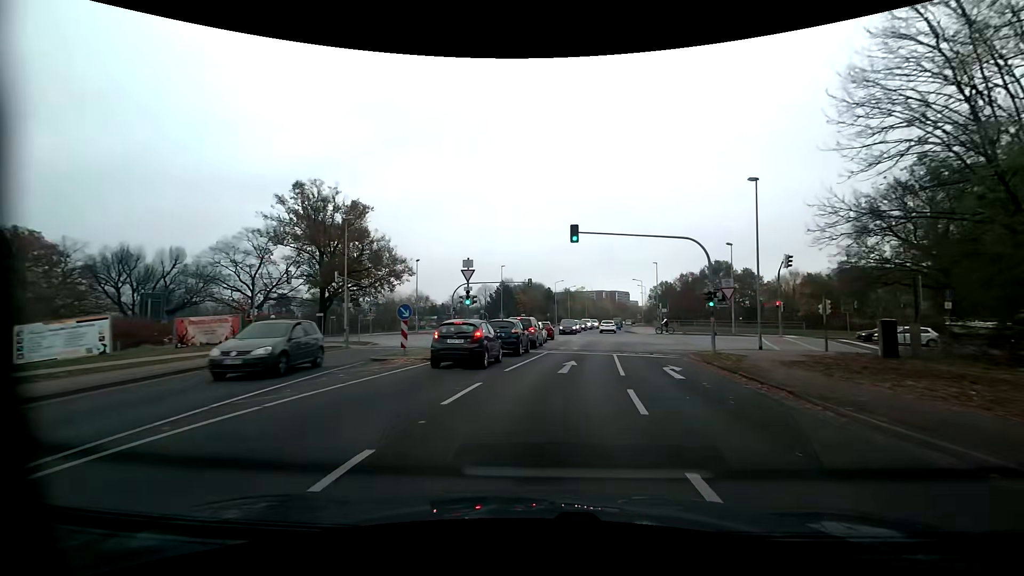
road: residential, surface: asphalt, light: Day
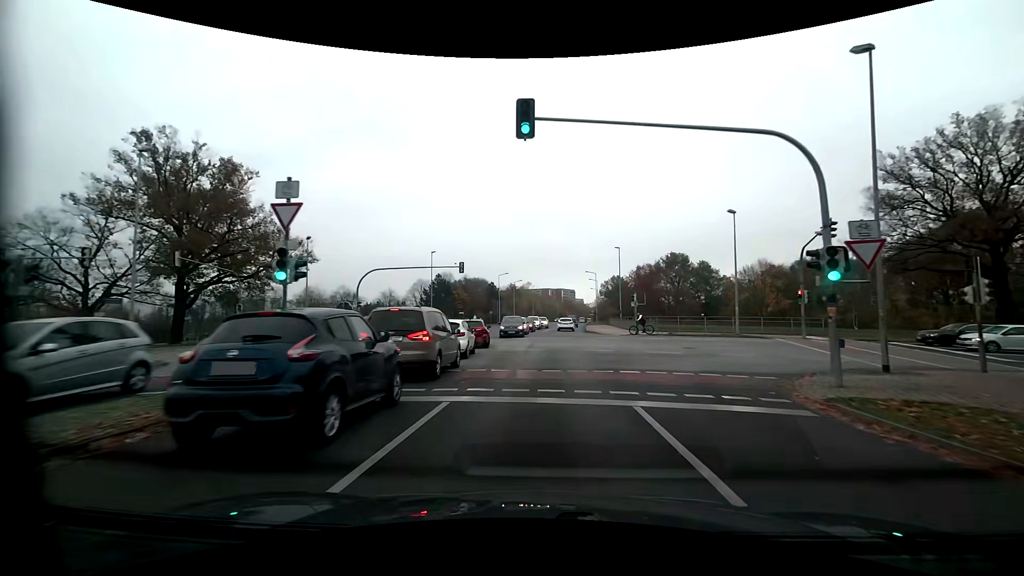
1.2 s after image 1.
(+1.0, +15.5) m; +7°
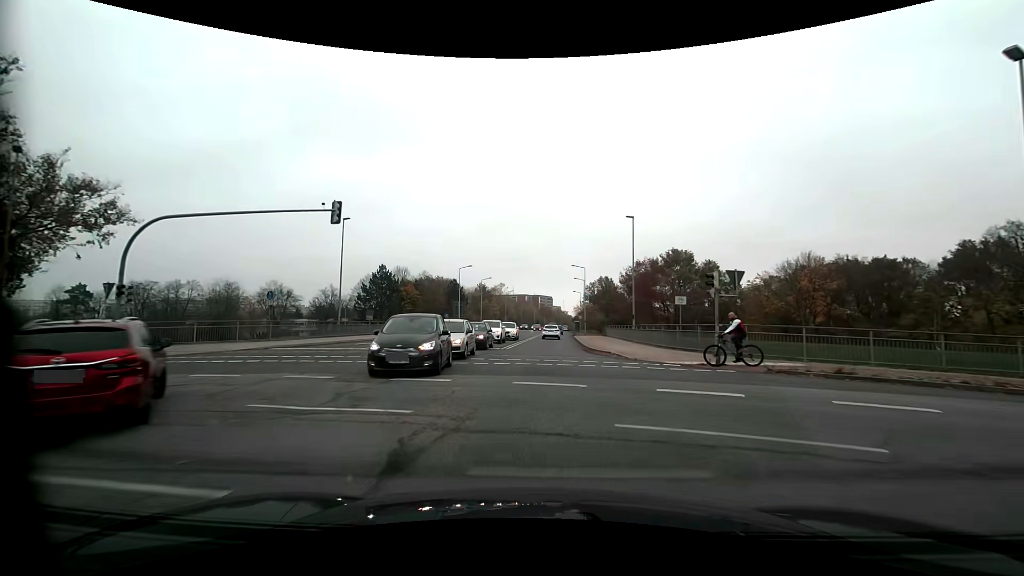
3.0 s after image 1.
(+0.5, +23.8) m; +2°
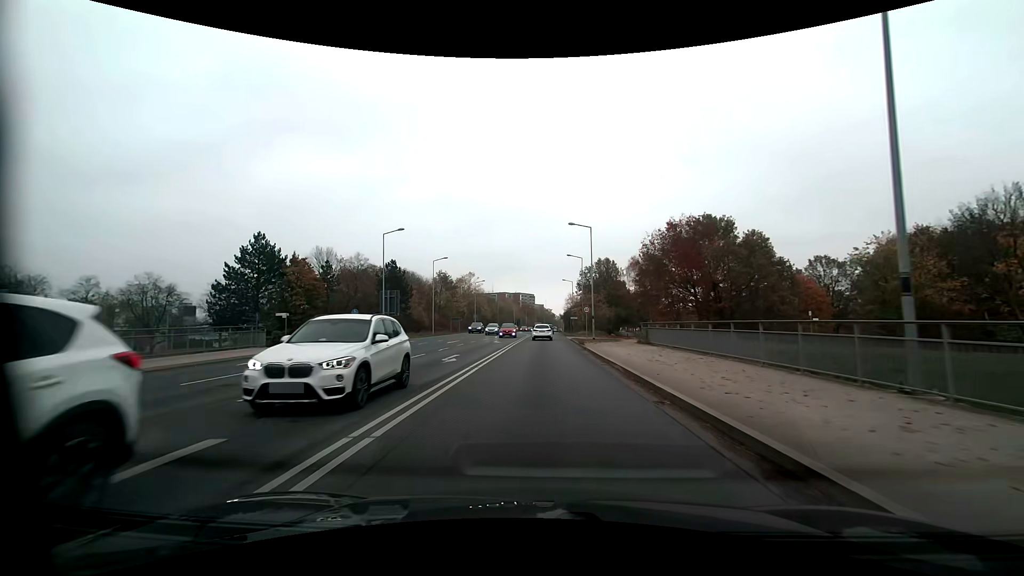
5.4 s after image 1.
(+0.6, +31.8) m; +2°
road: secondary
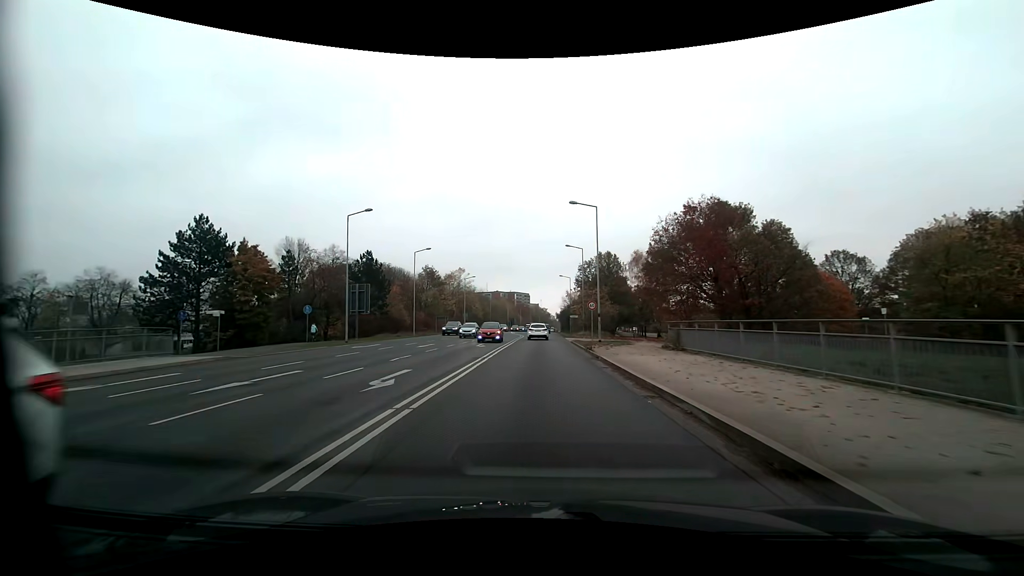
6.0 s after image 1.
(+0.1, +8.0) m; +1°
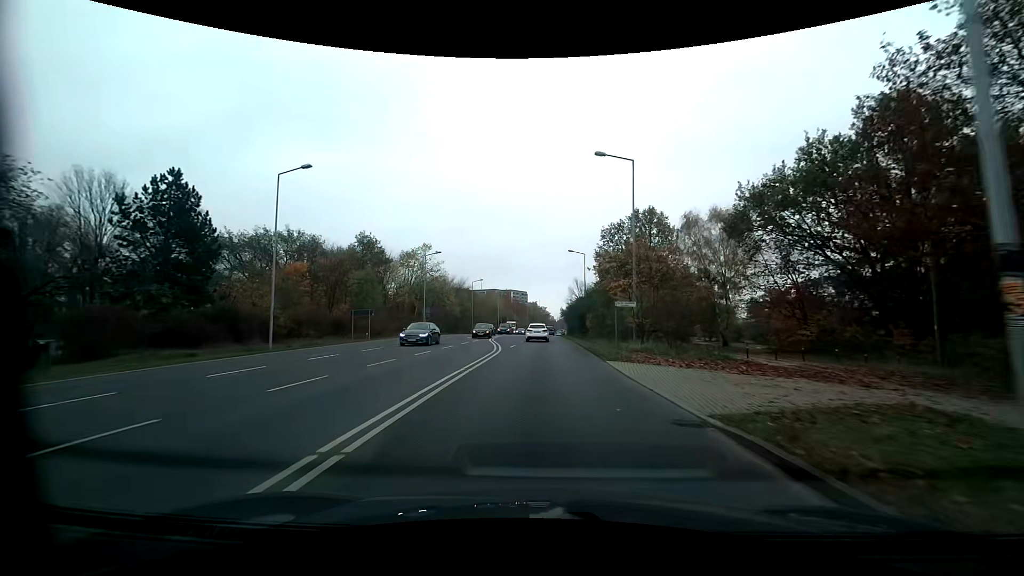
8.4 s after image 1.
(+0.2, +32.9) m; 0°
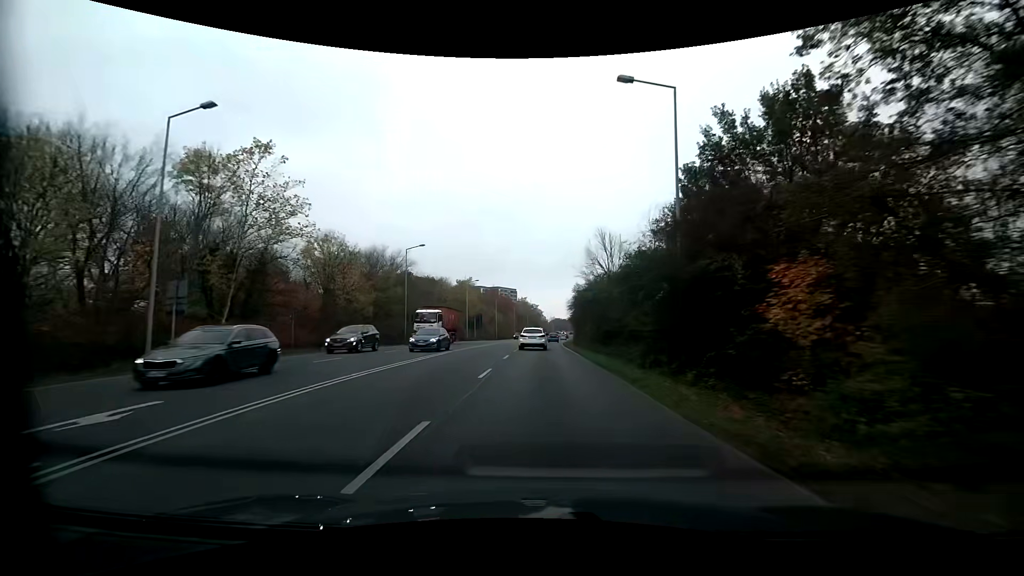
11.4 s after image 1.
(+0.4, +44.0) m; +1°
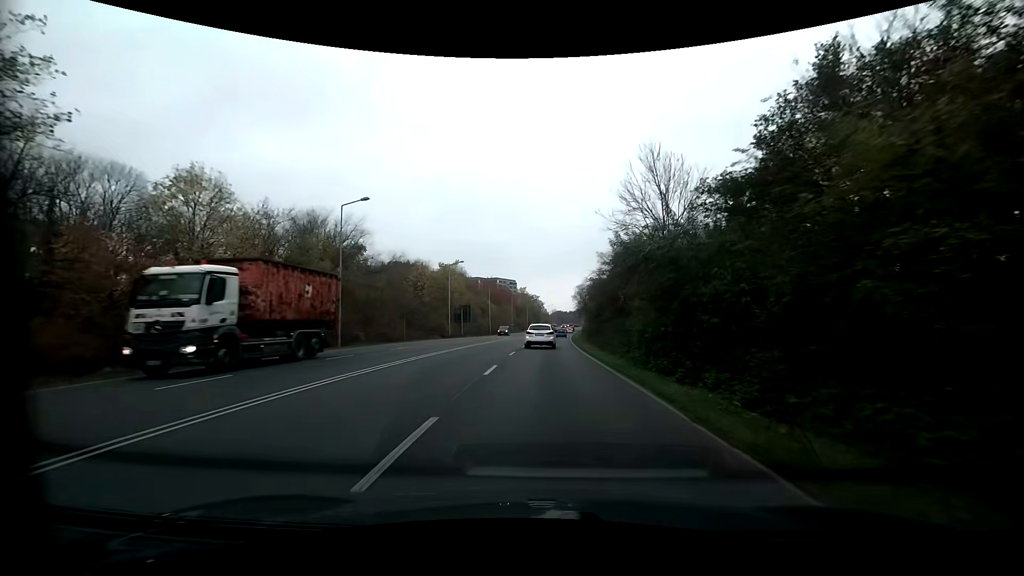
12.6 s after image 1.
(0.0, +17.9) m; 0°
